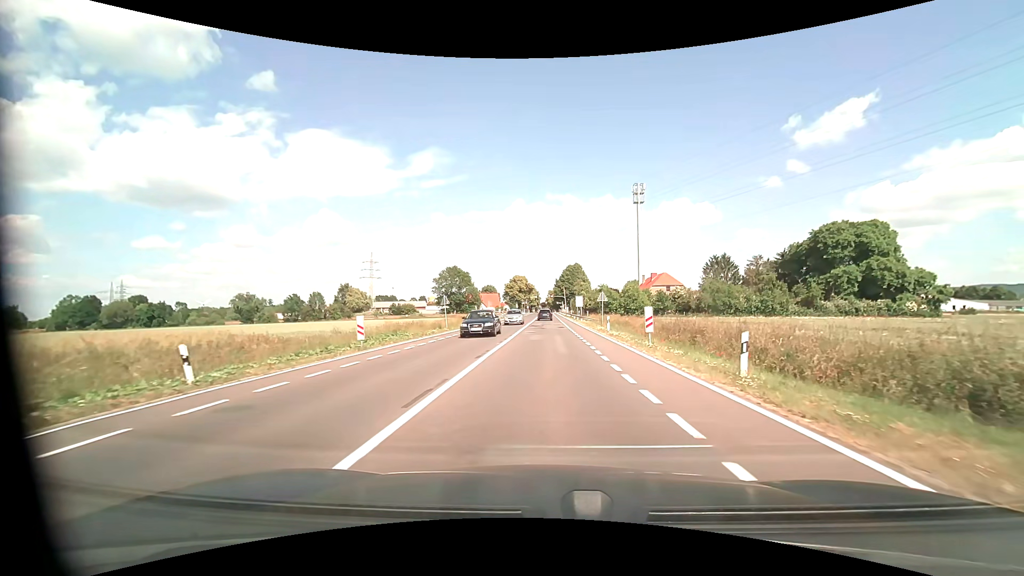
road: tertiary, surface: asphalt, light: Day
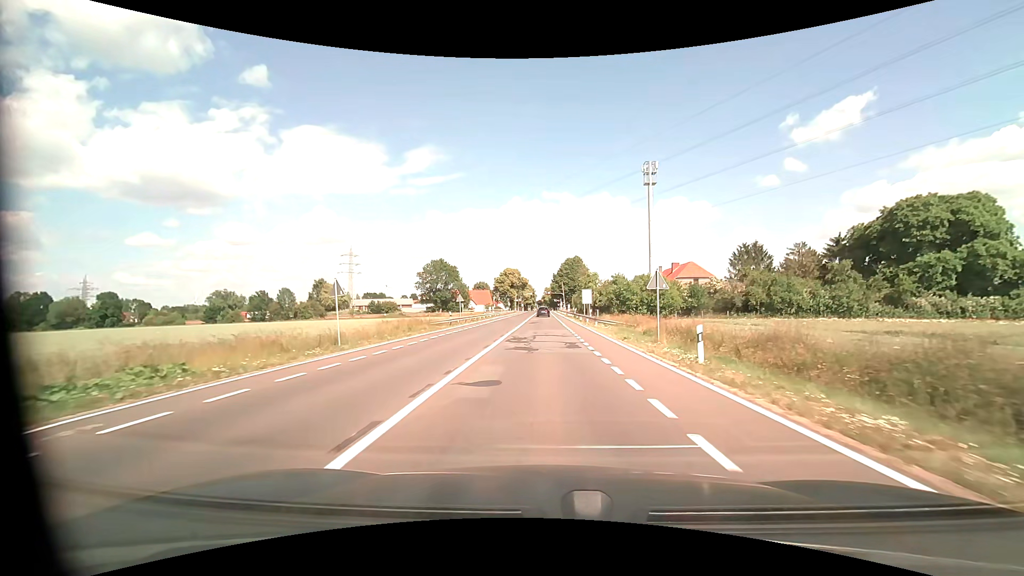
(+0.1, +21.5) m; 0°
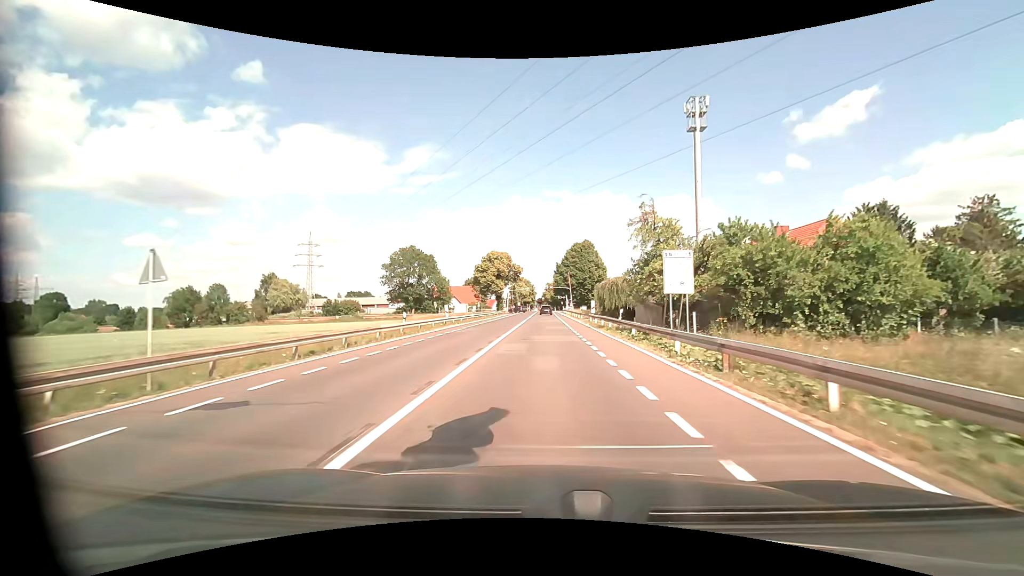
(0.0, +39.2) m; 0°
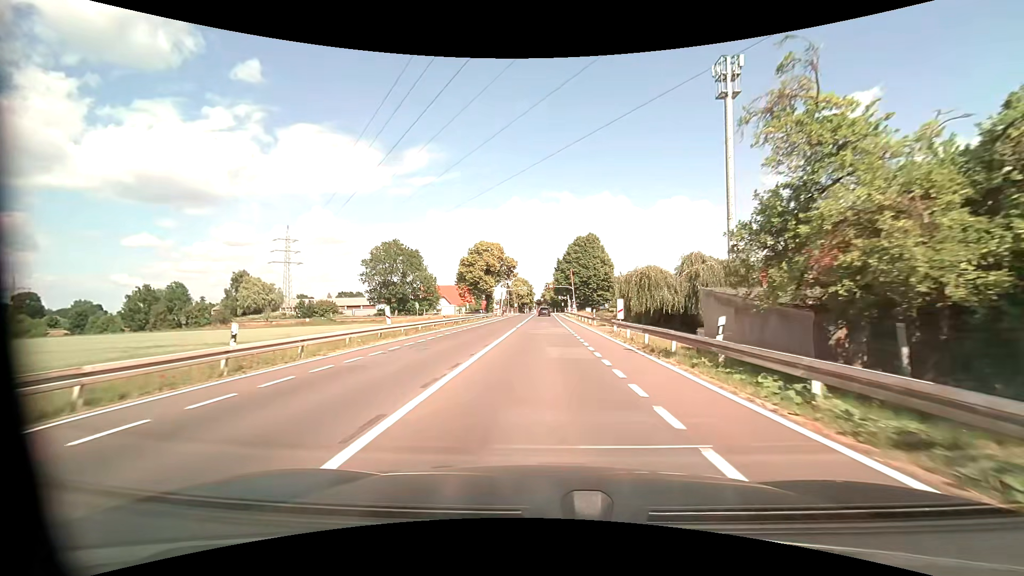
(0.0, +15.6) m; 0°
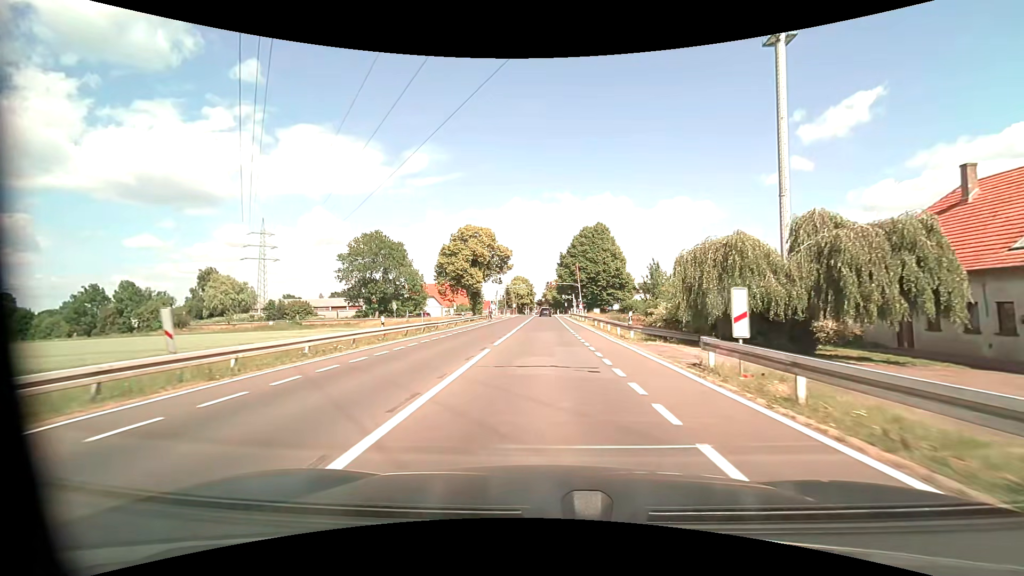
(0.0, +15.8) m; 0°
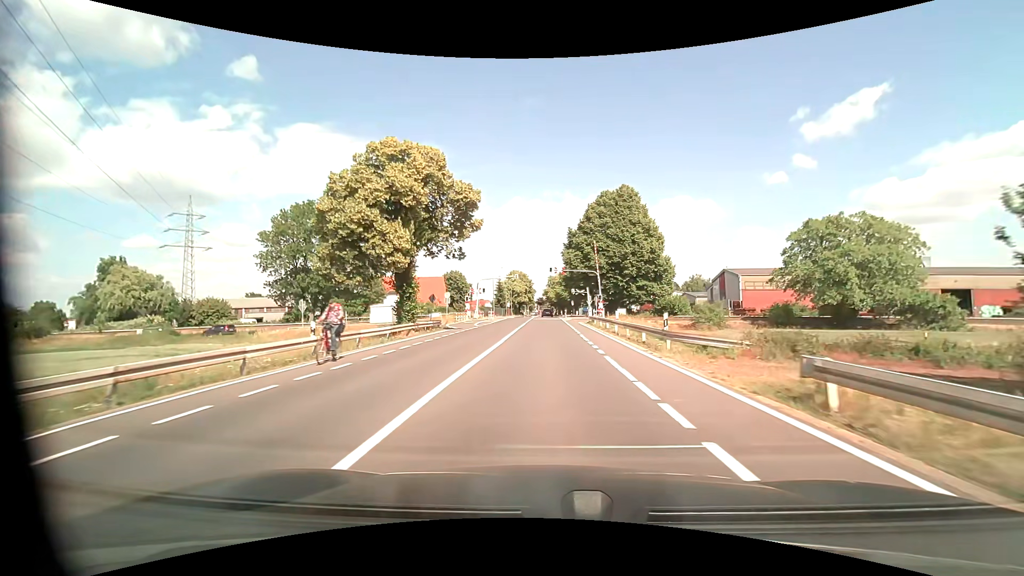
(0.0, +31.9) m; 0°
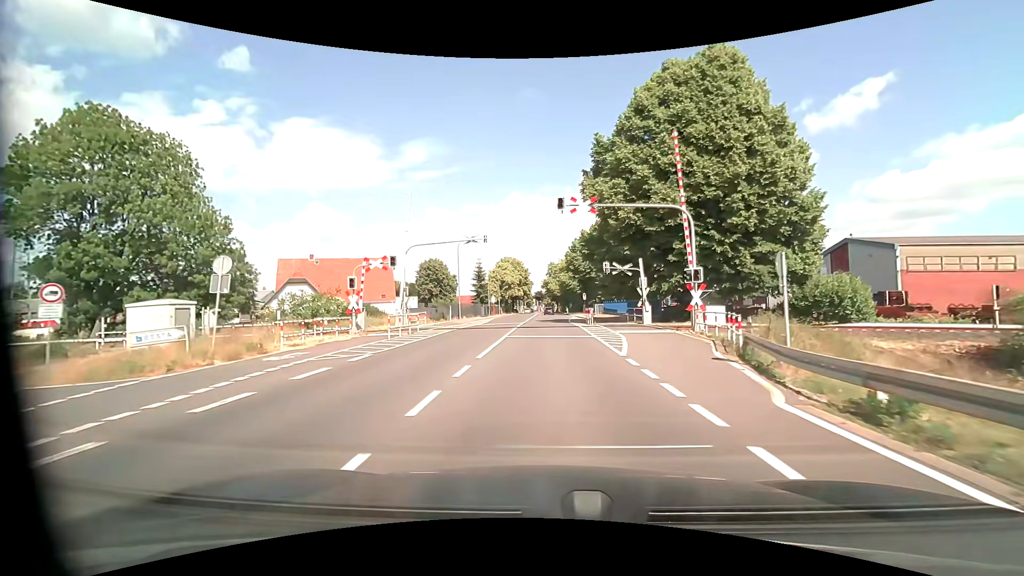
(-0.1, +38.3) m; 0°
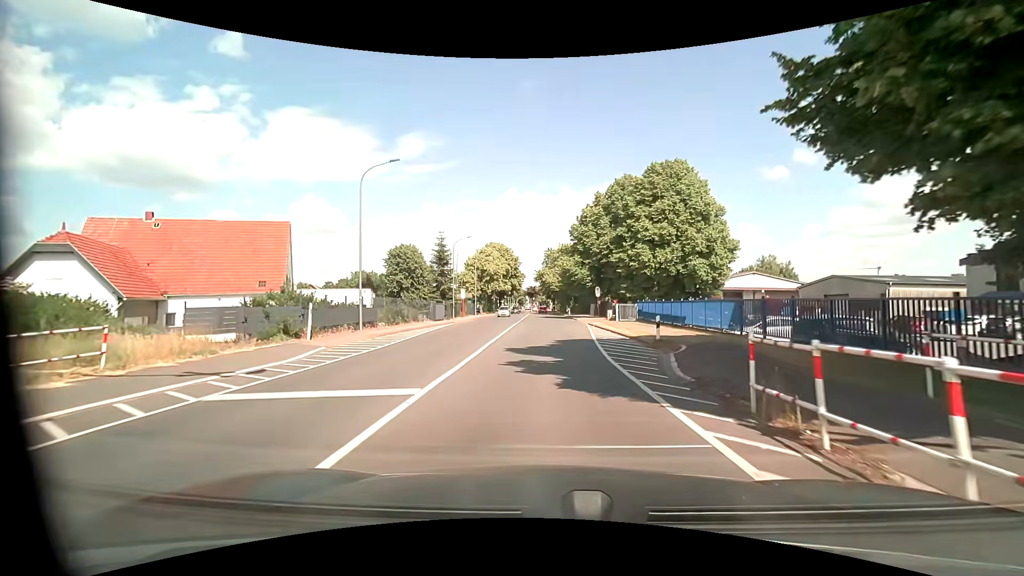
(+0.1, +29.3) m; +1°
(0, +10) (0, +20) (0, +30) (0, +40) (0, +50) (0, +60) (0, +70) (0, +80) (0, +90) (0, +100) m
